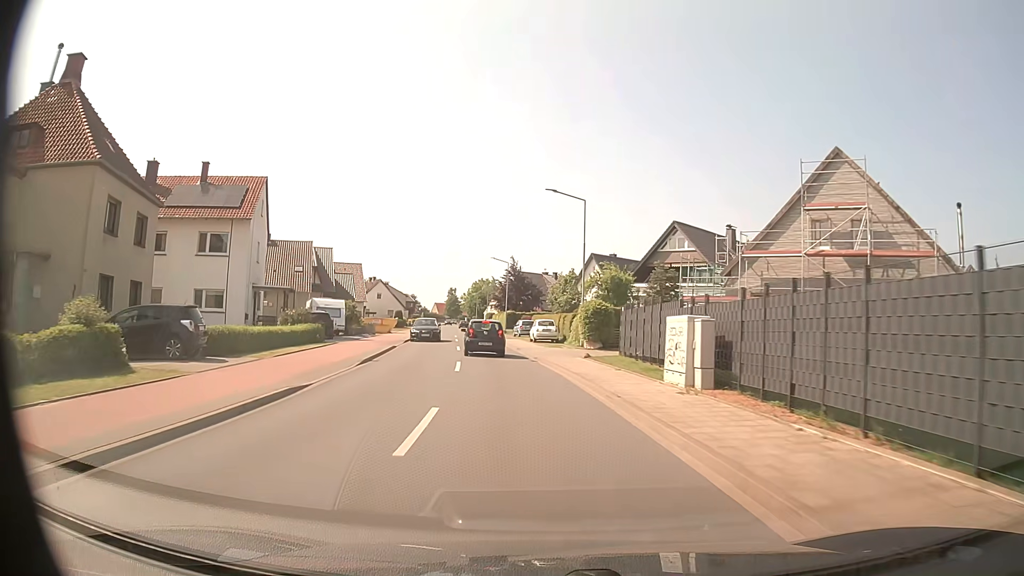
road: tertiary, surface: asphalt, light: Day
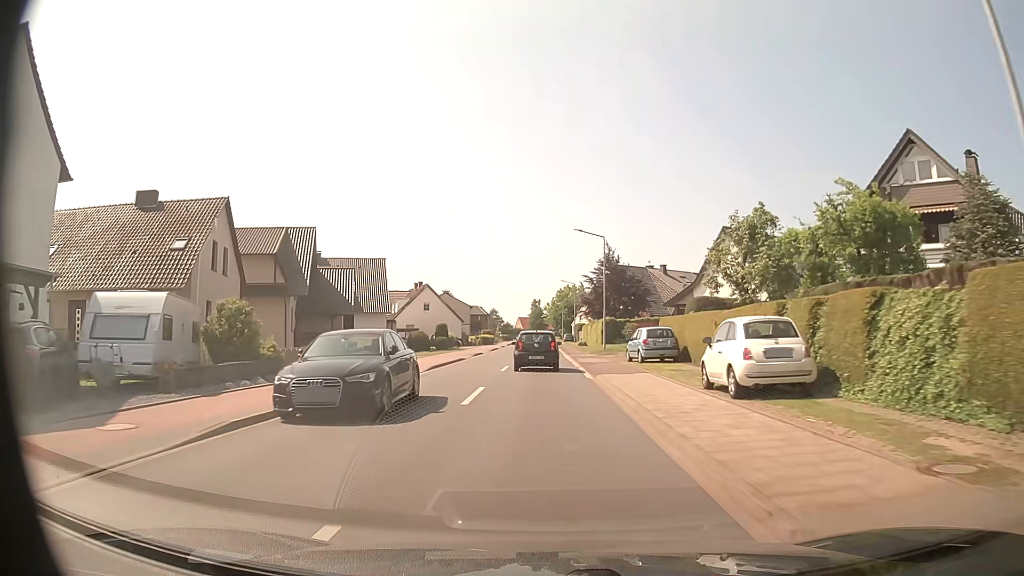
(-2.3, +30.9) m; -8°
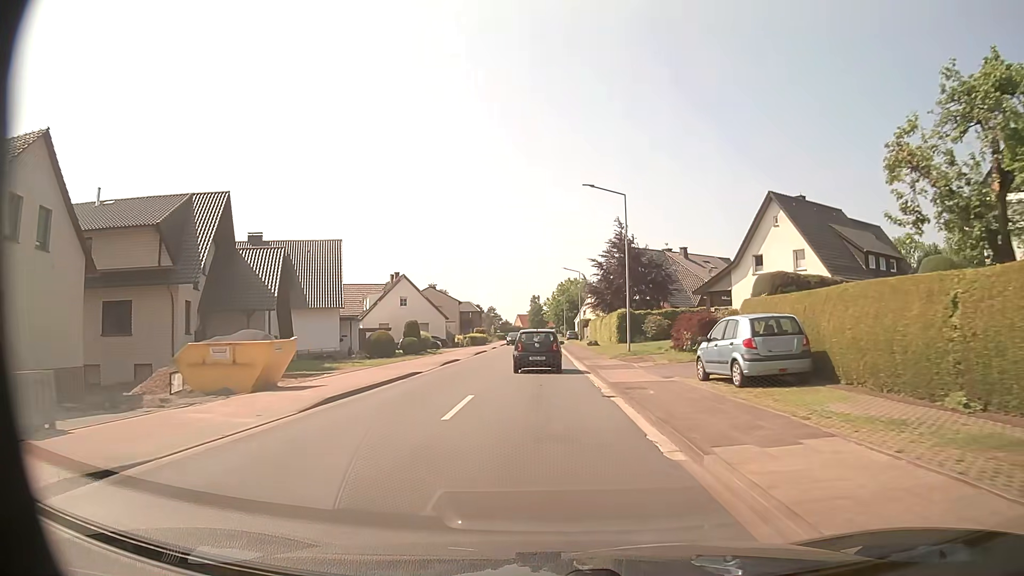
(0.0, +13.9) m; 0°
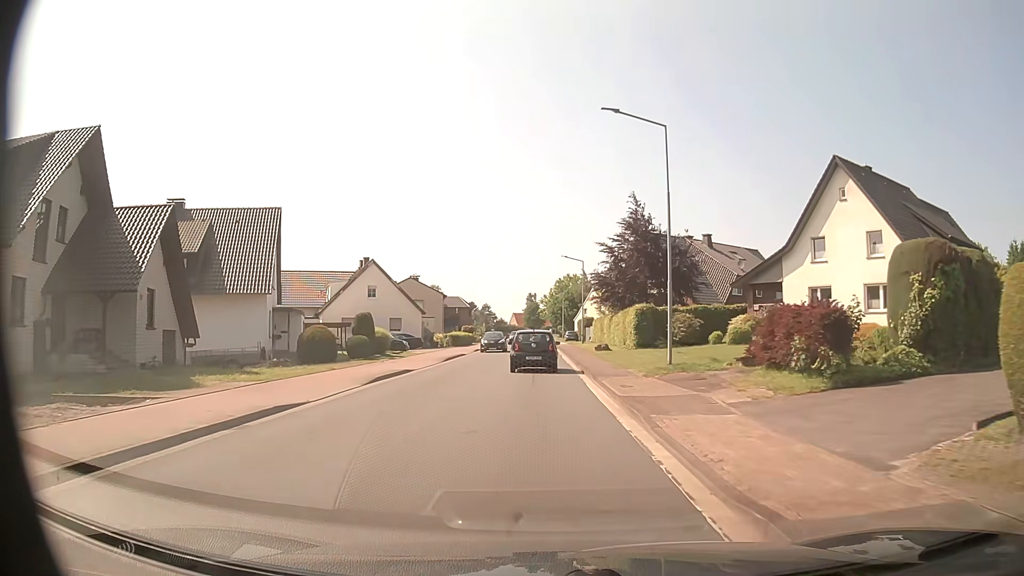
(0.0, +12.2) m; 0°
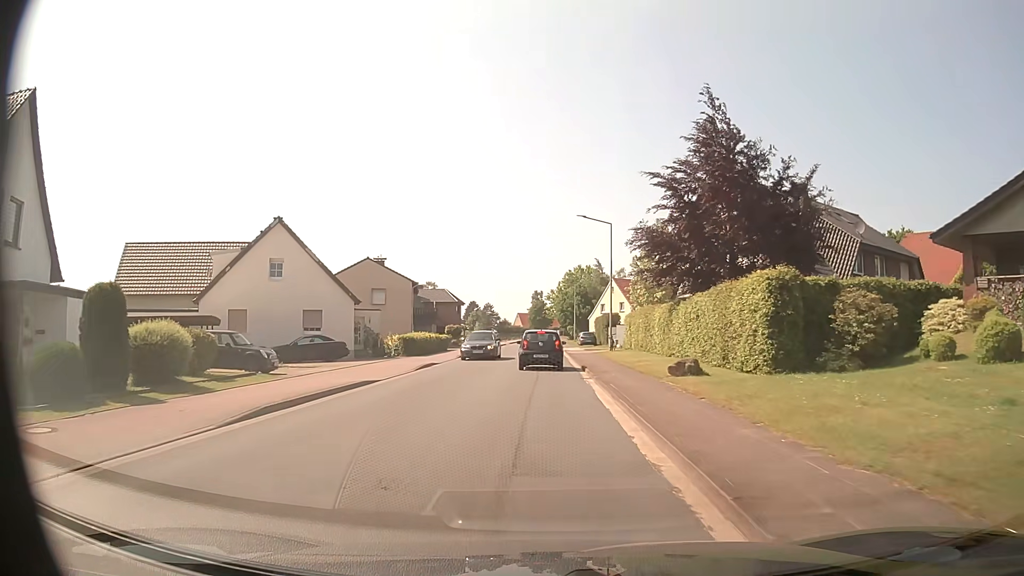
(-0.1, +23.7) m; -1°
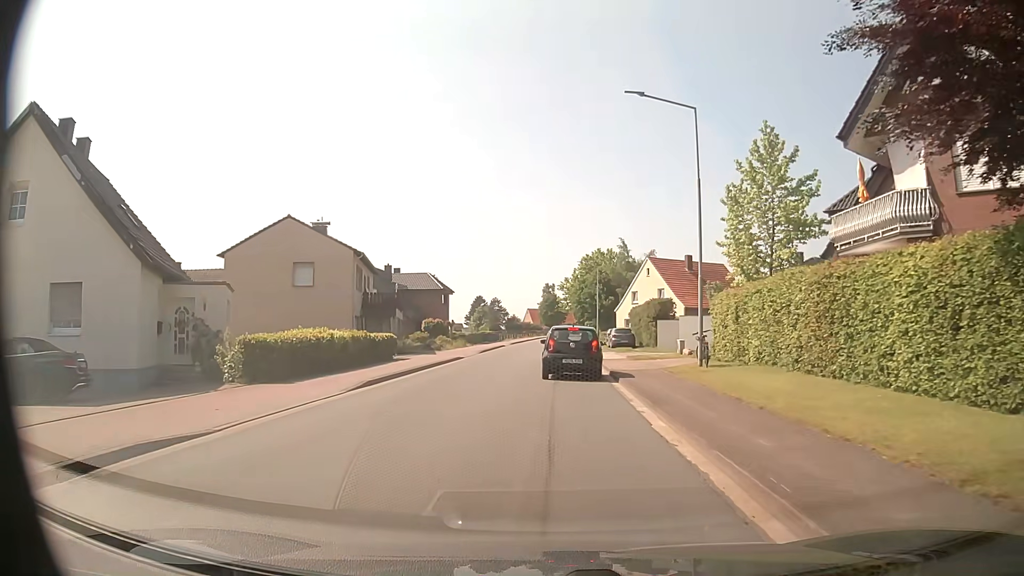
(-0.2, +22.1) m; -1°
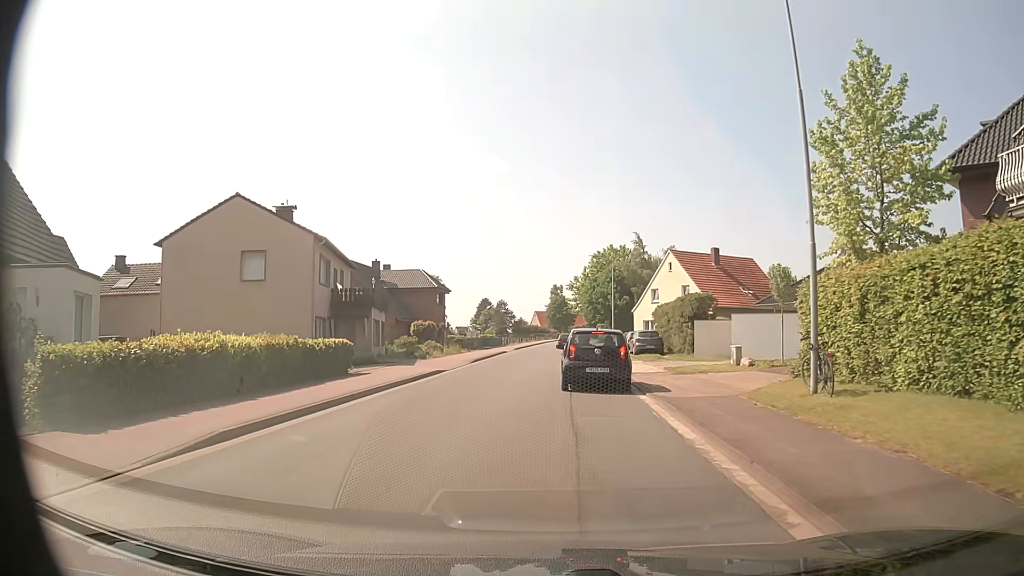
(0.0, +8.2) m; -1°
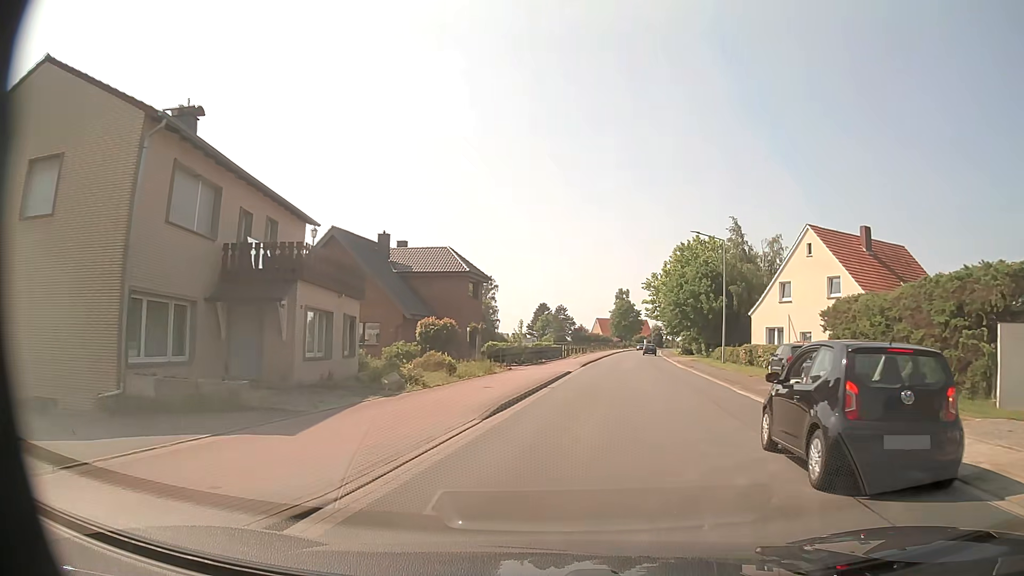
(-1.4, +20.4) m; -5°
(0, +10) (+2, +20) (+4, +30) (+6, +39) (+8, +49) (+9, +59) (+11, +69) (+12, +79) (+13, +89) (+15, +99) m
